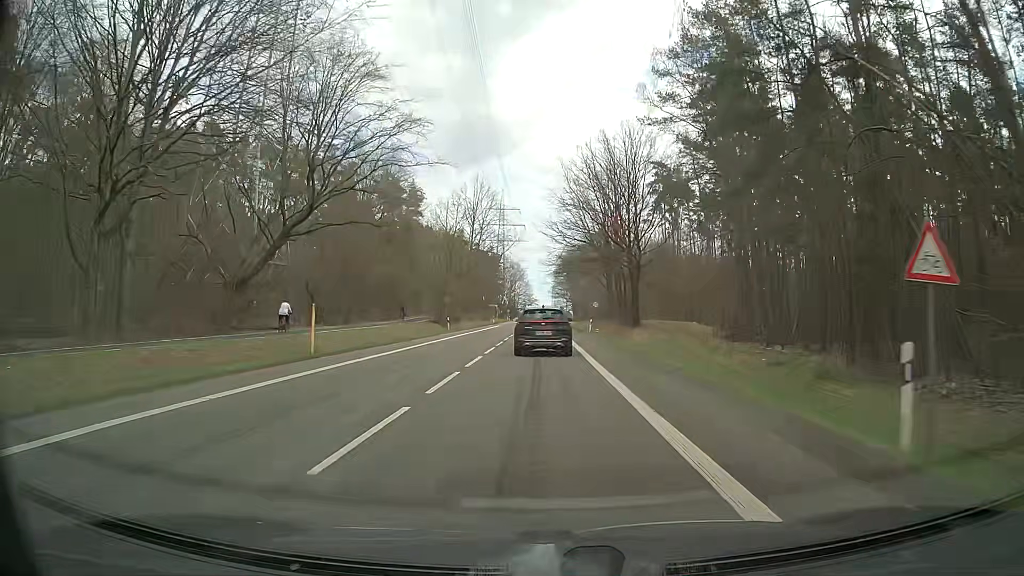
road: secondary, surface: asphalt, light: Day
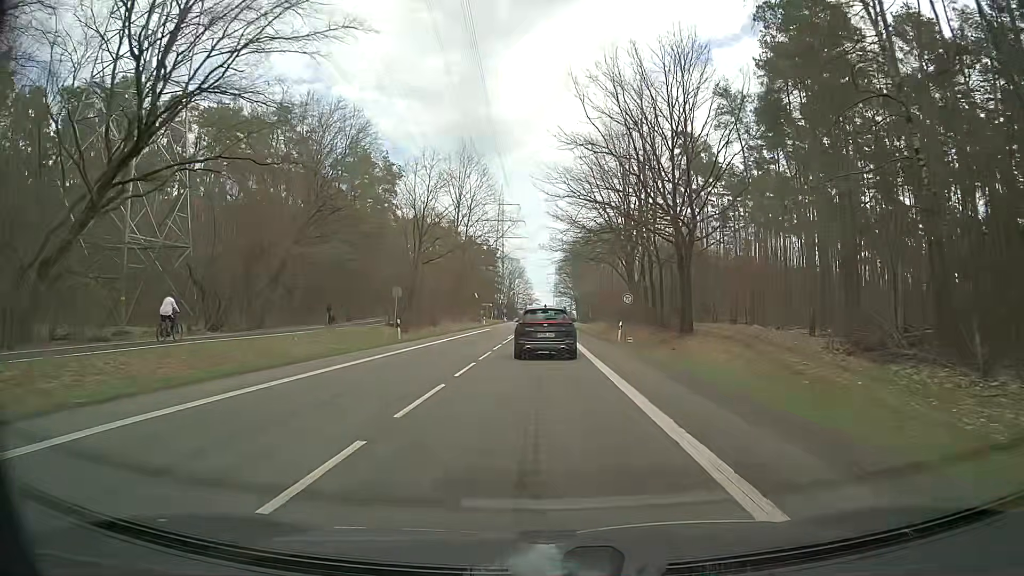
(-0.1, +20.3) m; 0°
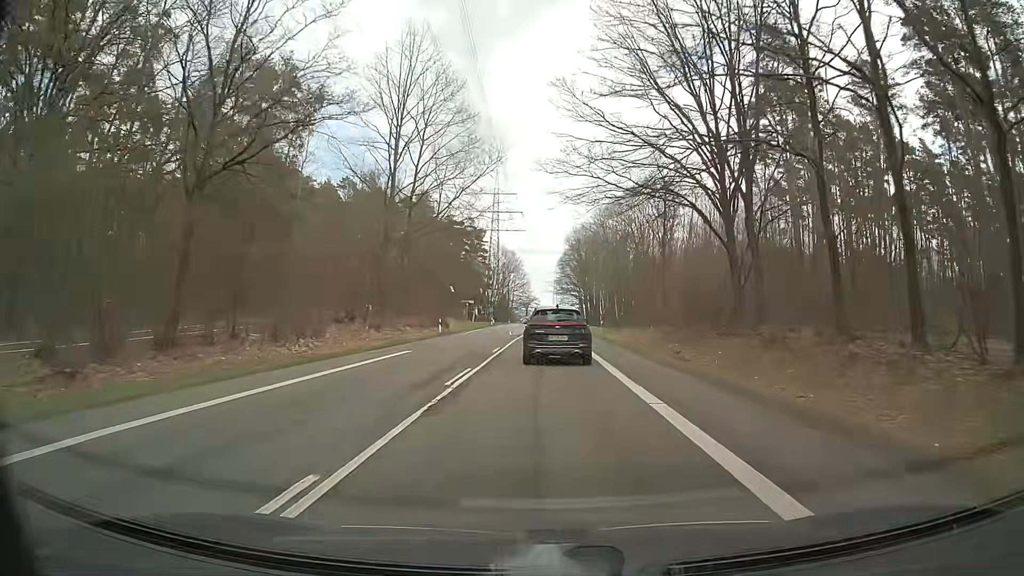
(-0.1, +38.3) m; -1°
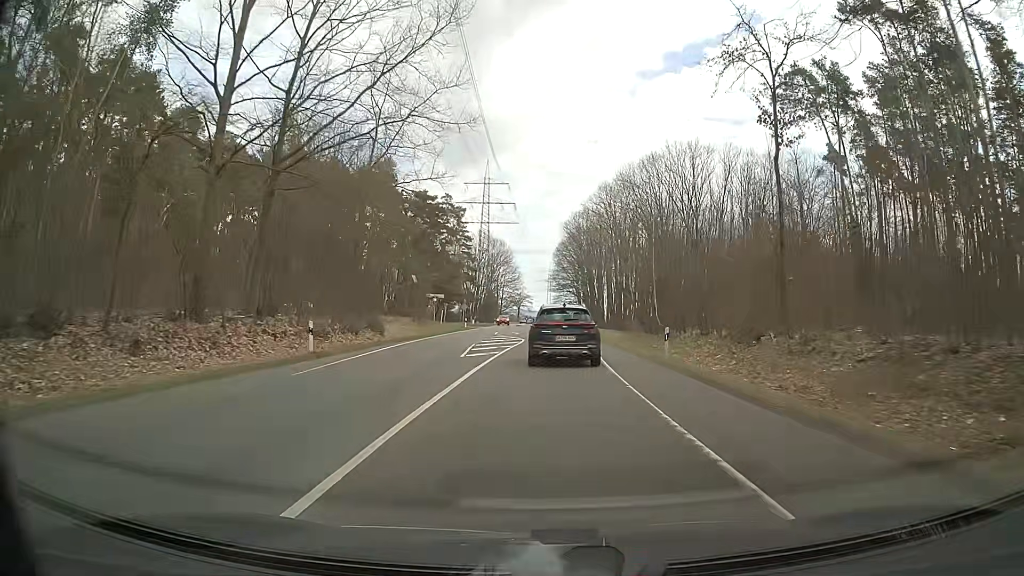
(+0.5, +27.4) m; +1°
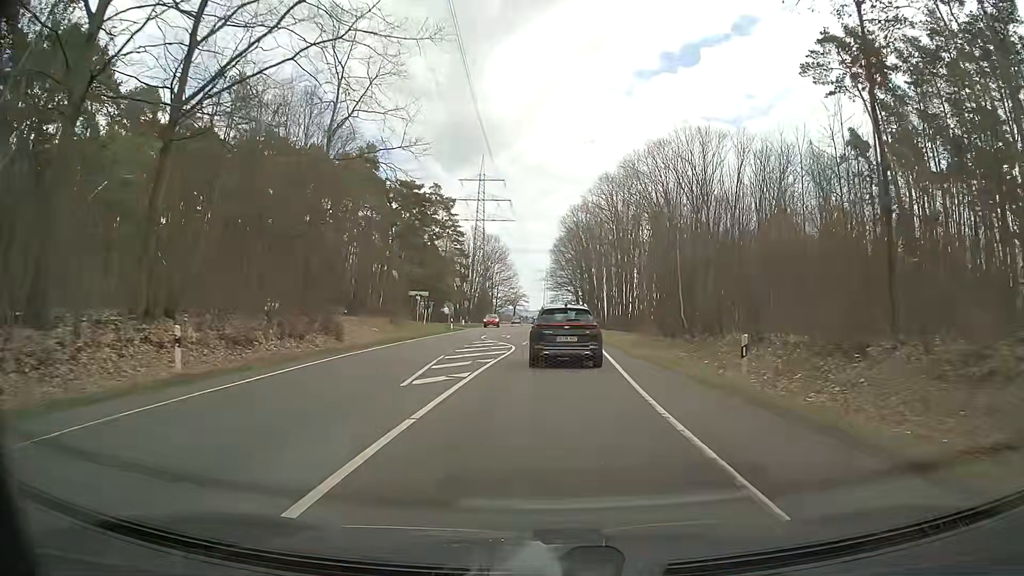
(0.0, +8.8) m; +1°
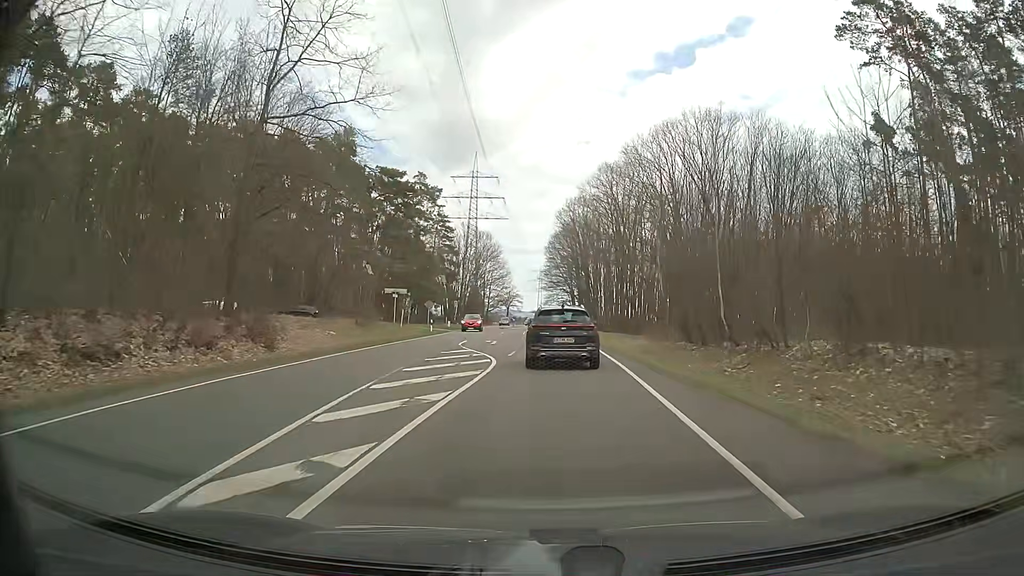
(0.0, +8.7) m; 0°
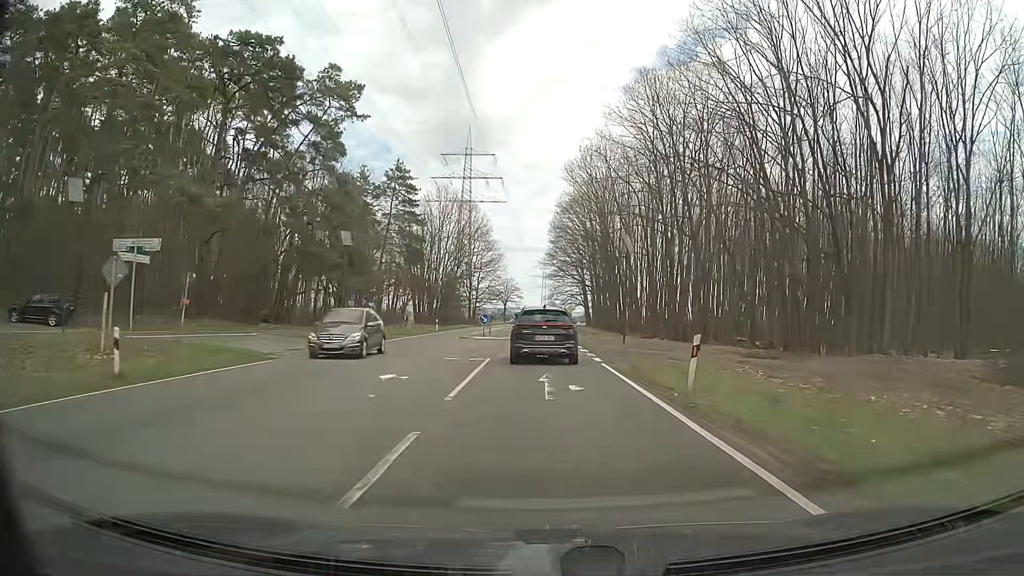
(+0.4, +42.5) m; 0°
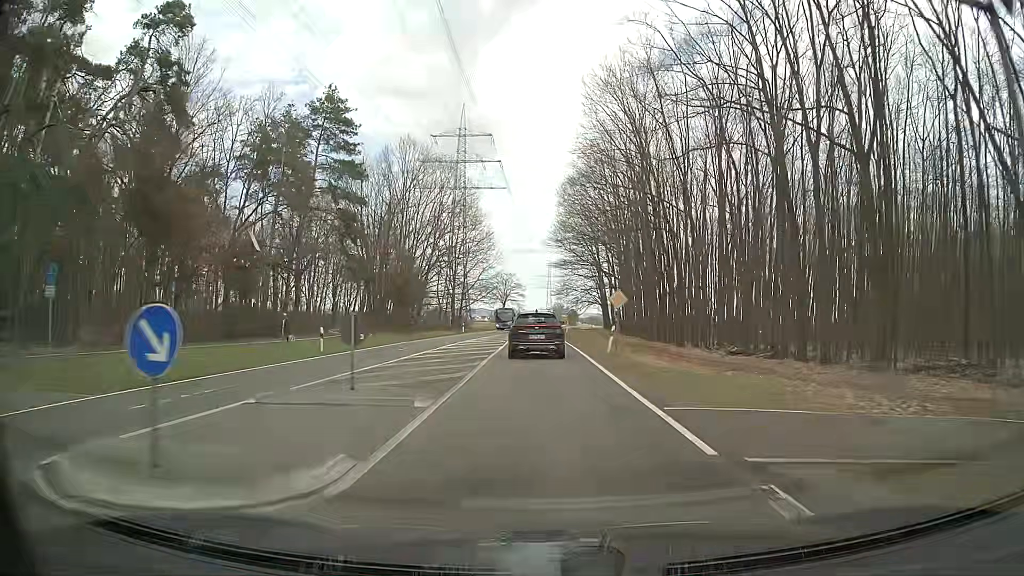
(-0.2, +34.9) m; -1°
(0, +10) (0, +20) (0, +30) (0, +40) (-1, +50) (-1, +60) (-1, +70) (-1, +80) (-1, +90) (-1, +100) m
